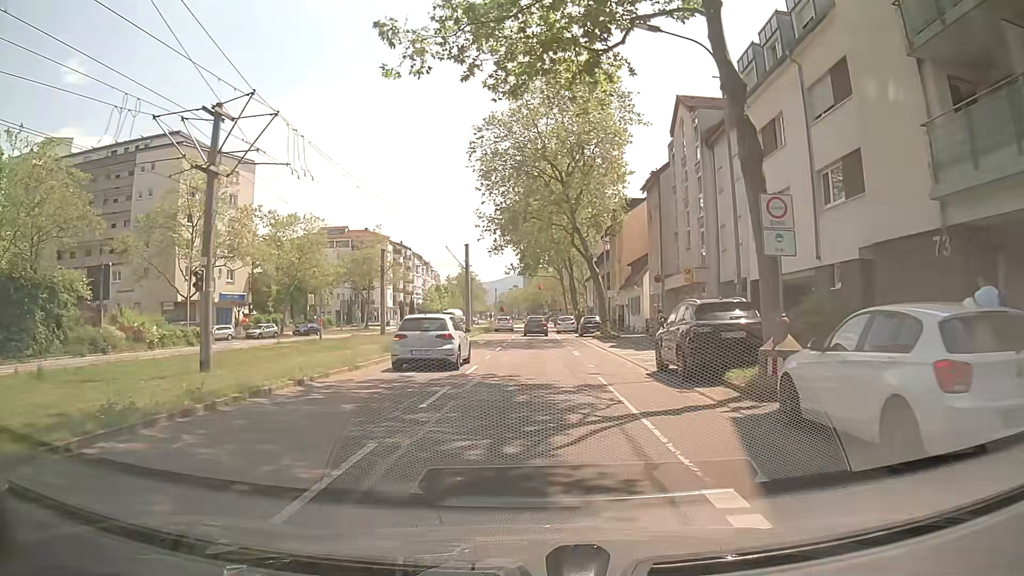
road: tertiary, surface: asphalt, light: Day
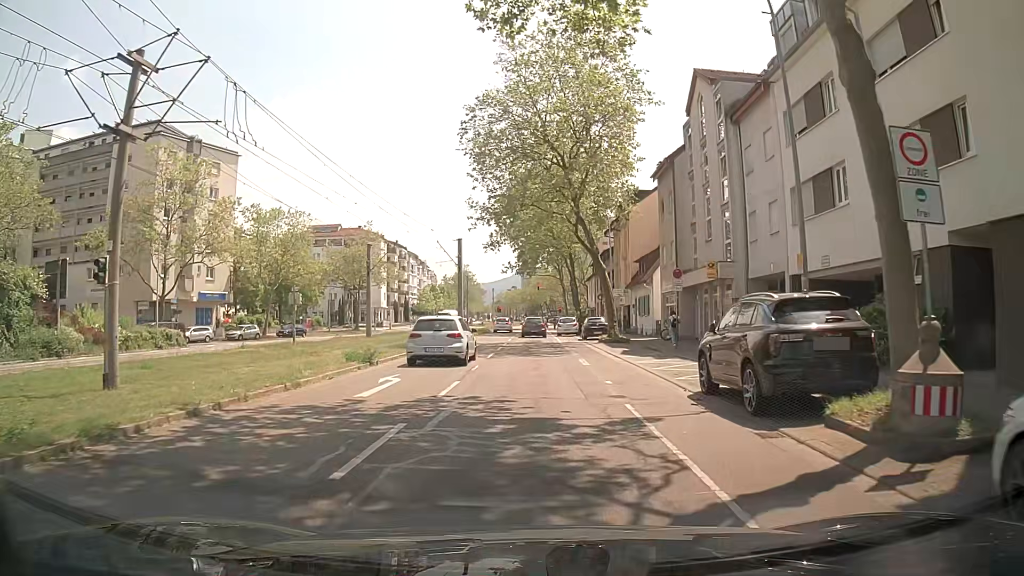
(0.0, +4.5) m; 0°
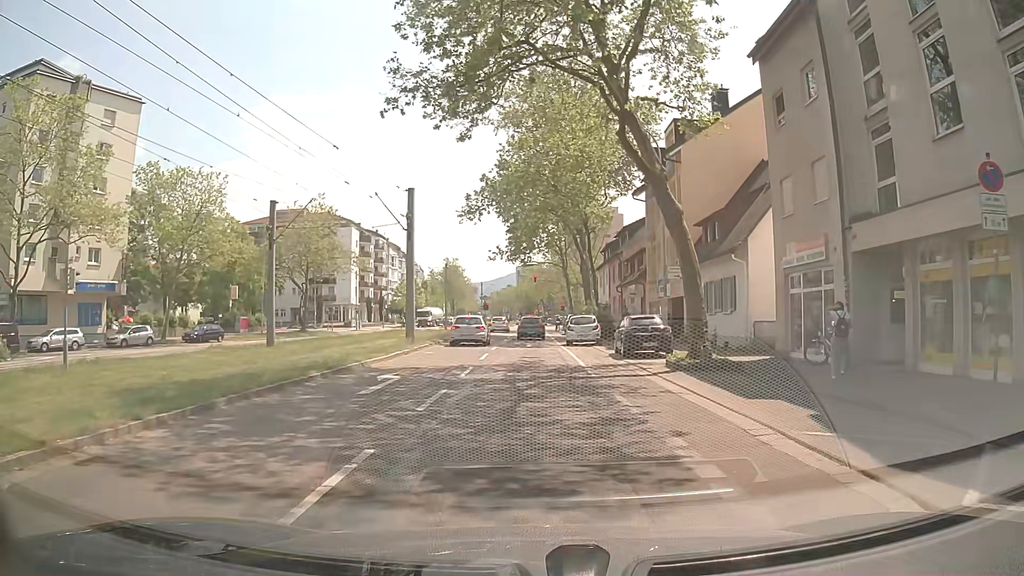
(+0.2, +19.7) m; 0°
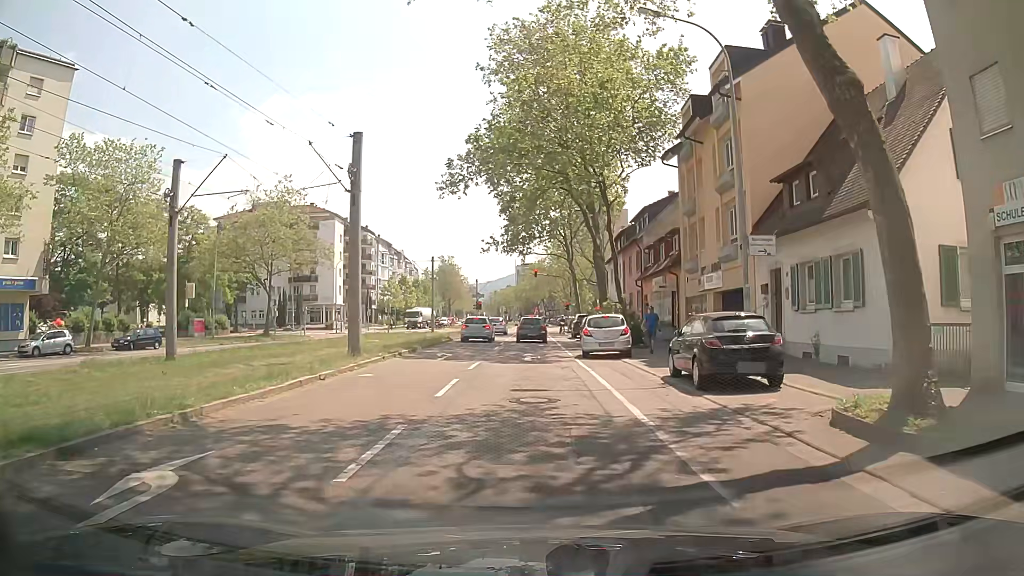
(+0.2, +10.1) m; +1°
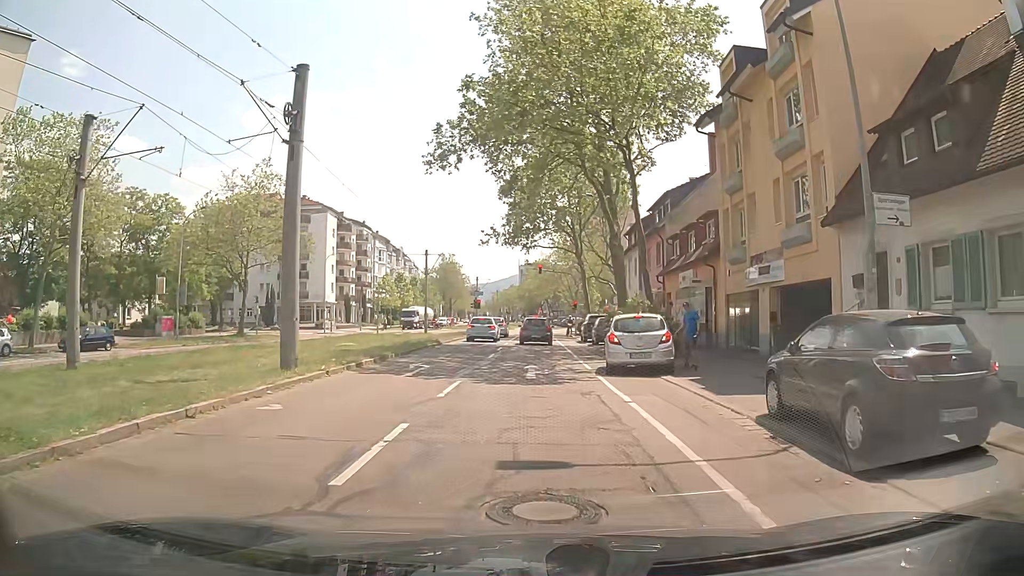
(0.0, +6.3) m; -1°
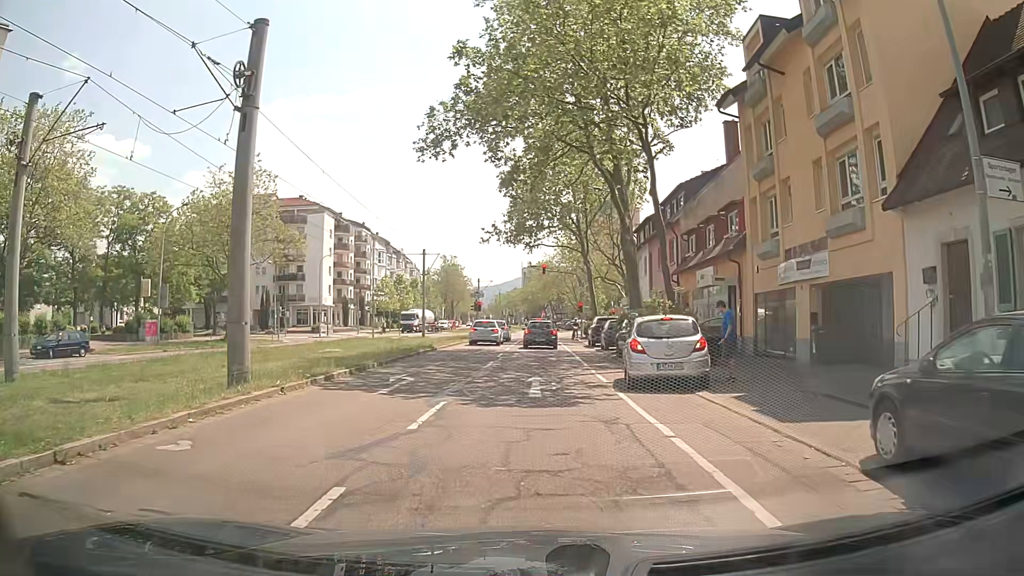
(0.0, +3.1) m; 0°
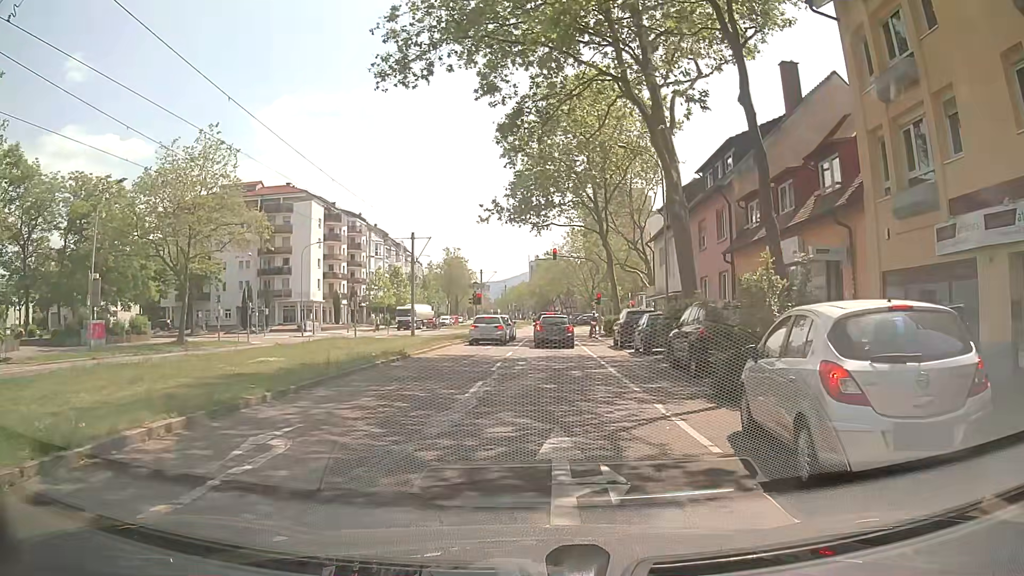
(0.0, +8.7) m; -1°
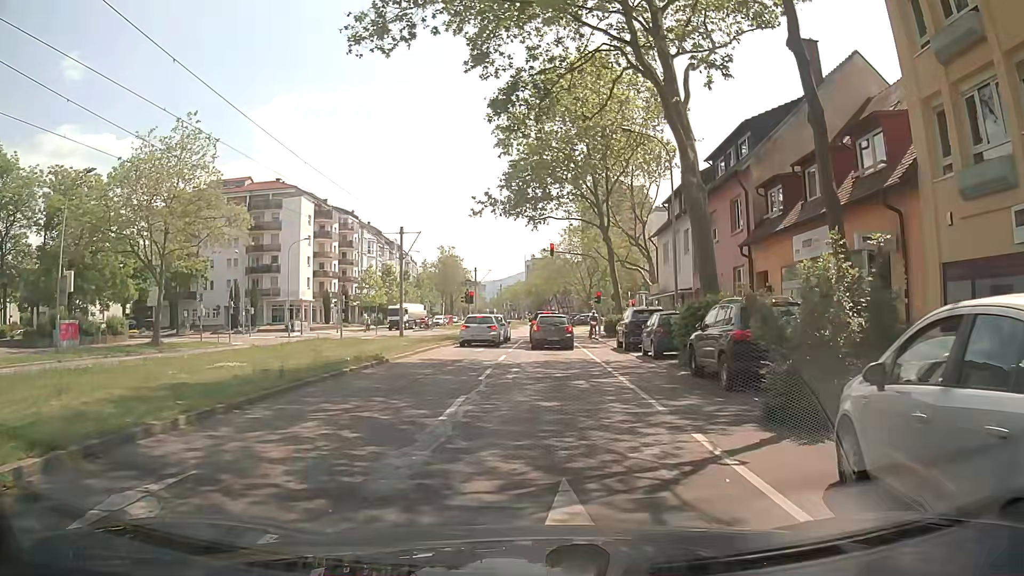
(0.0, +2.8) m; +1°
